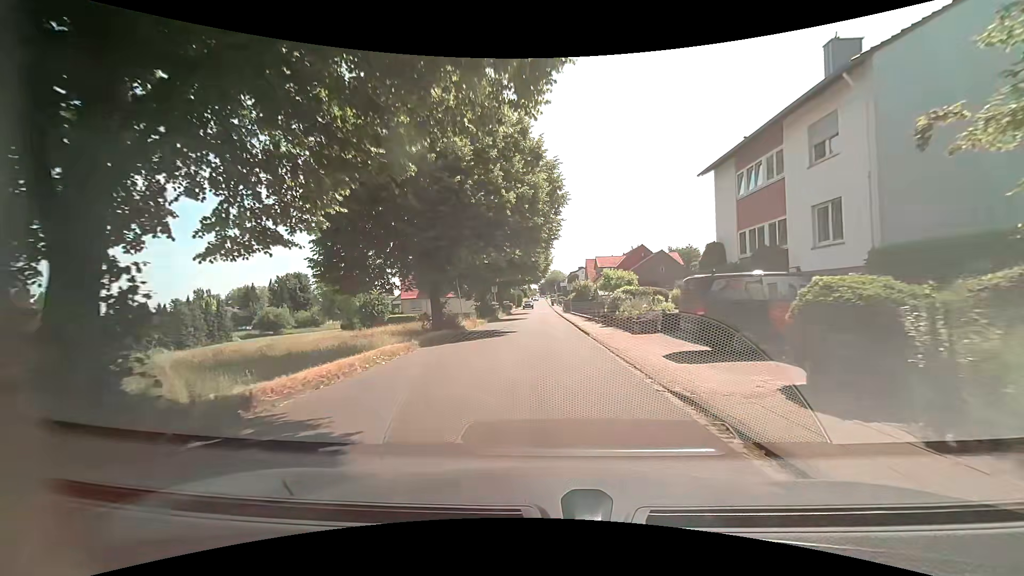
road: residential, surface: asphalt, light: Day
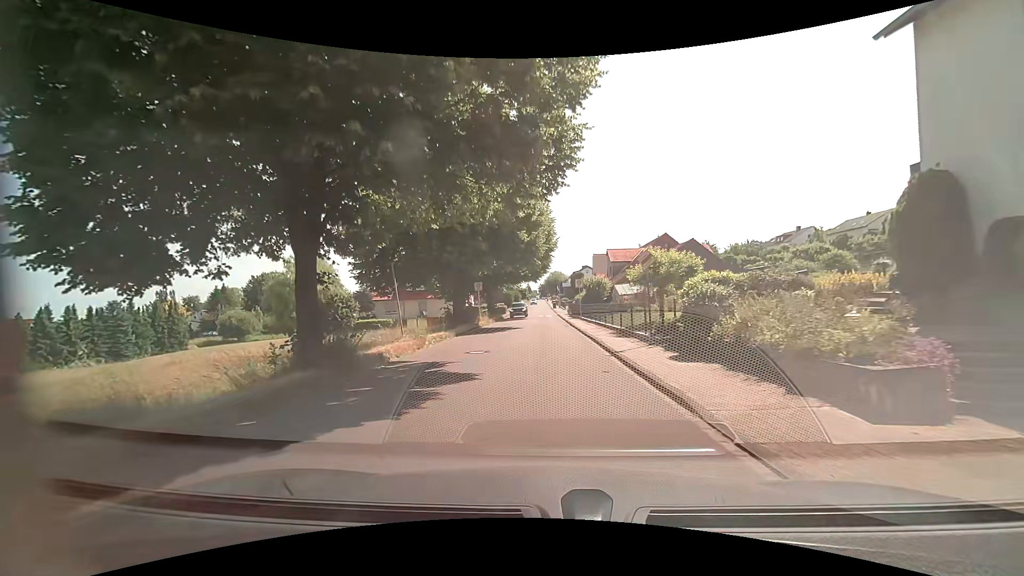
(+0.3, +13.9) m; +1°
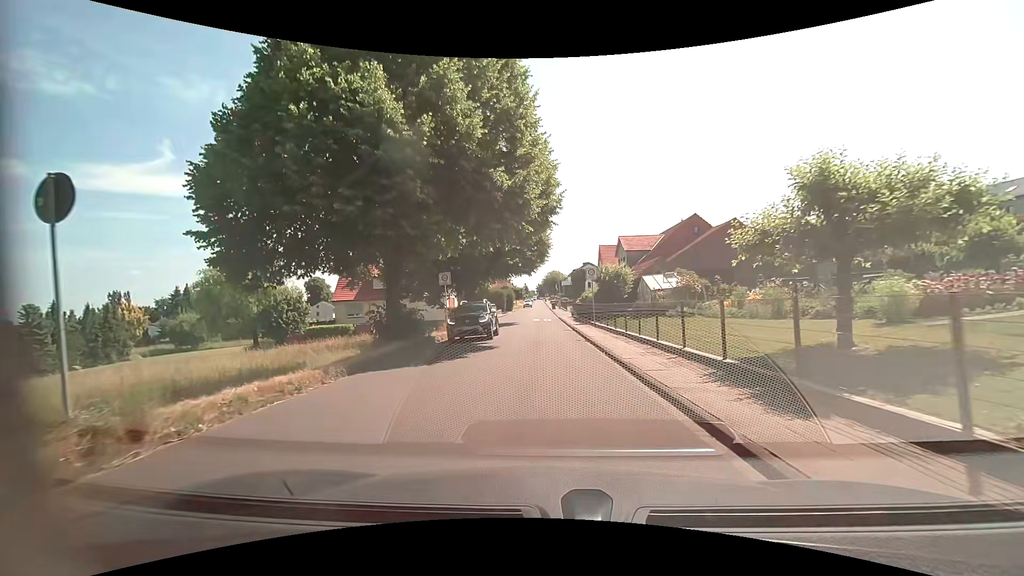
(0.0, +12.9) m; 0°
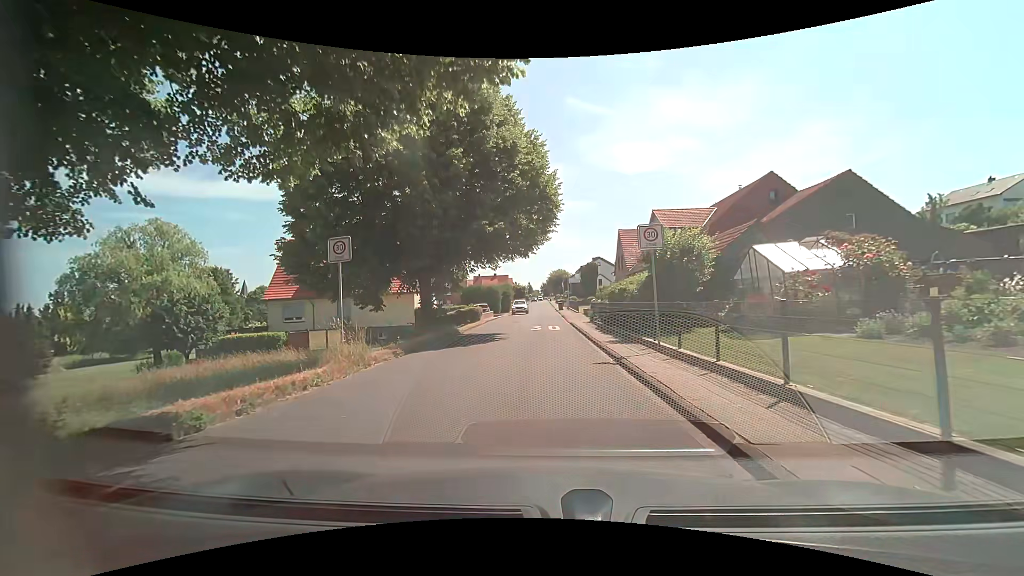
(0.0, +14.9) m; 0°
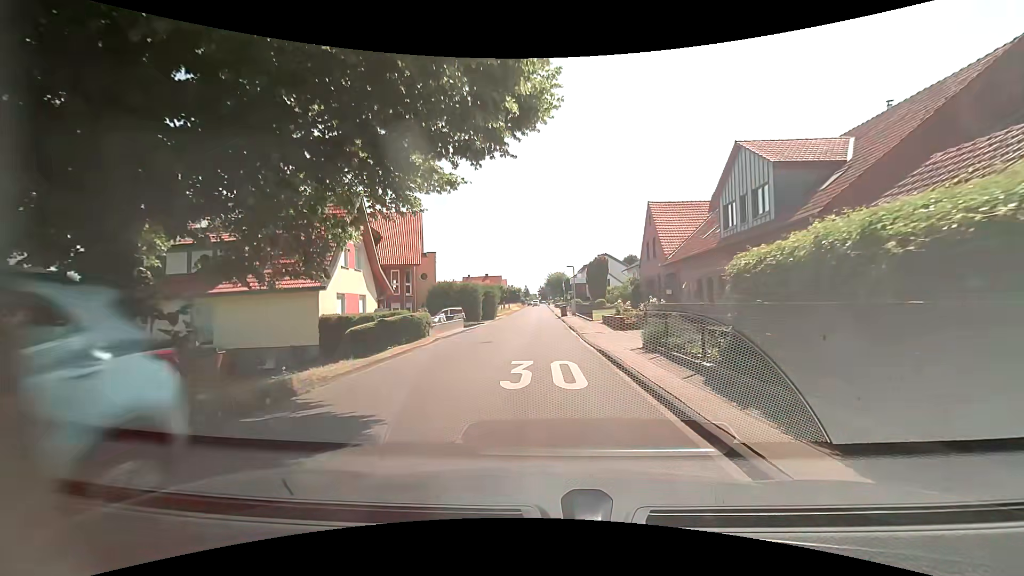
(-0.3, +17.4) m; 0°
